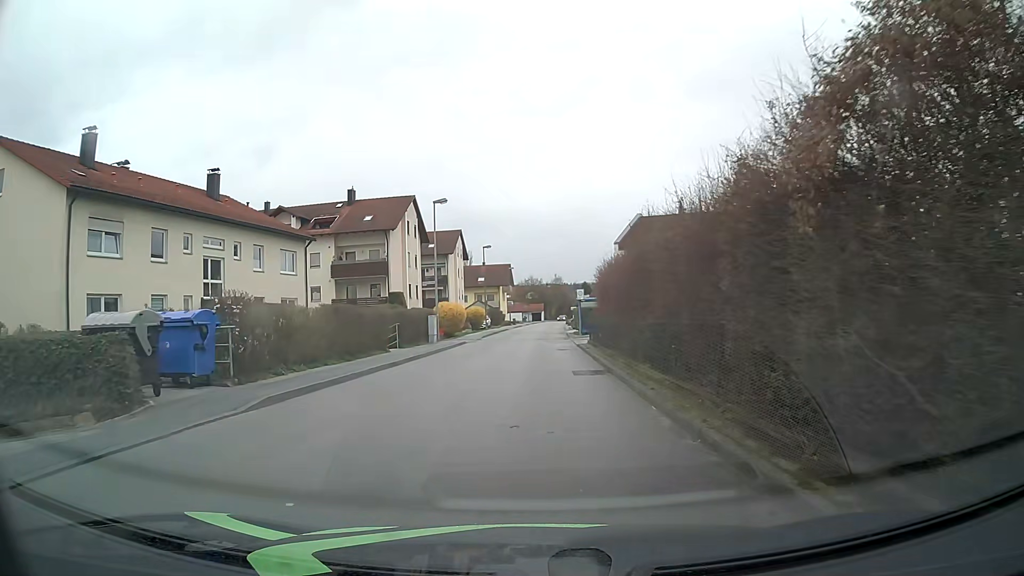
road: unclassified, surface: asphalt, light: Day
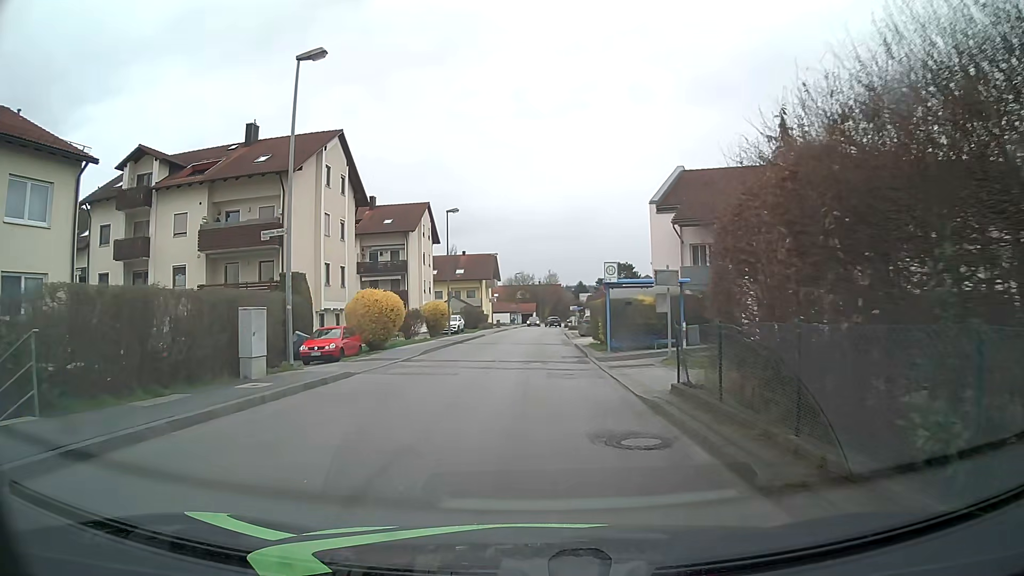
(+0.3, +22.3) m; +1°
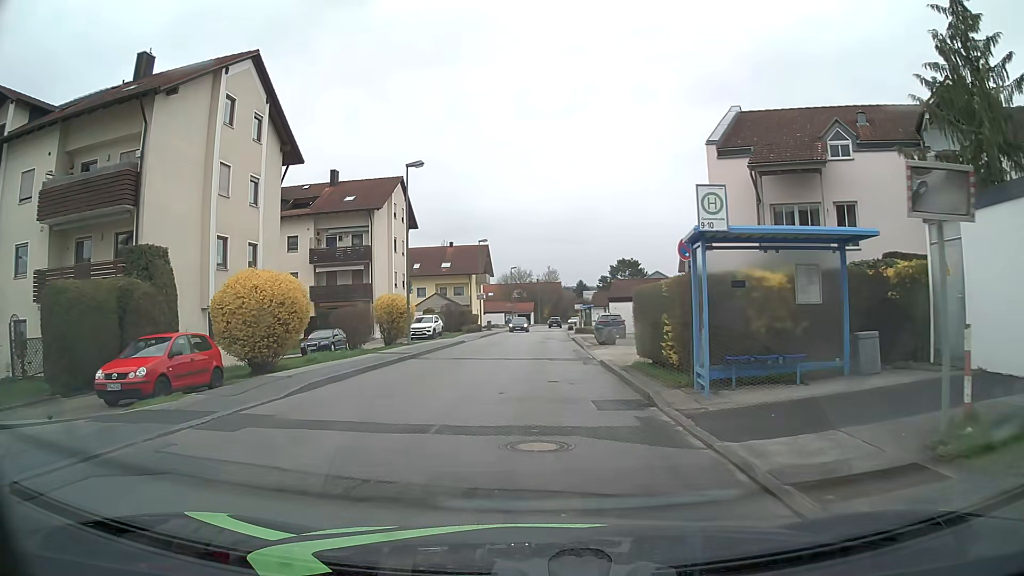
(0.0, +13.4) m; -1°
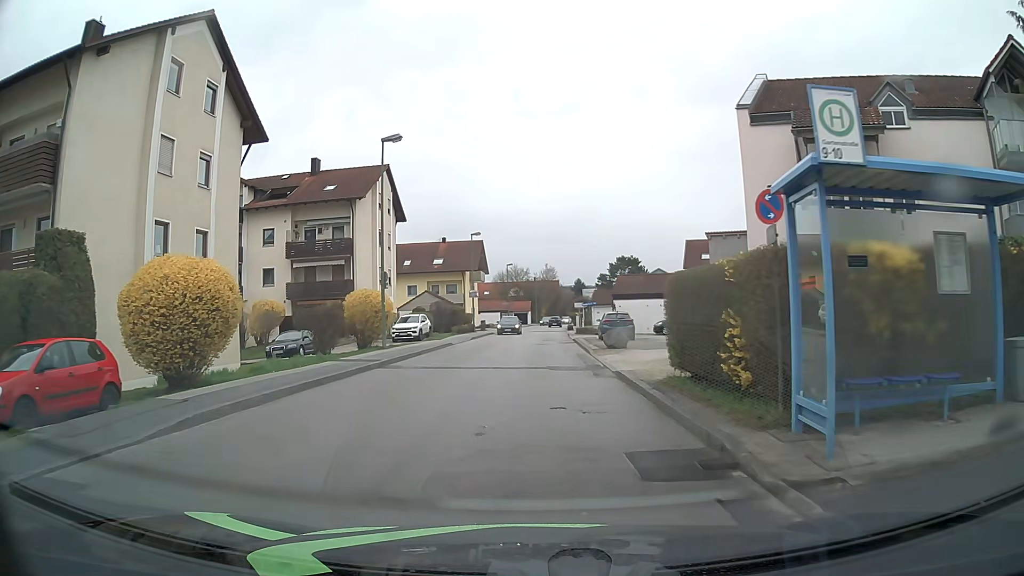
(+0.1, +4.5) m; 0°
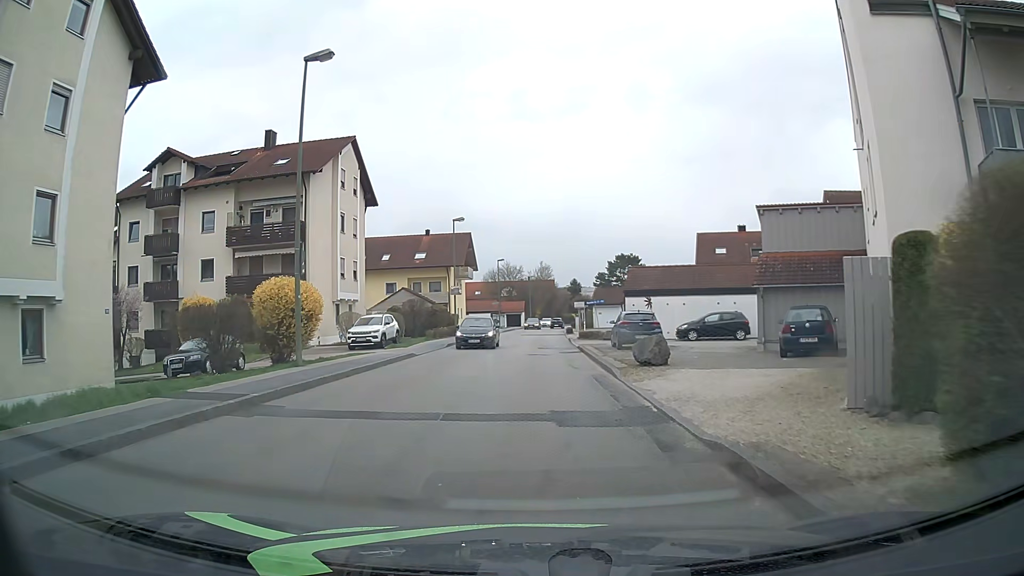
(+0.1, +8.9) m; +1°
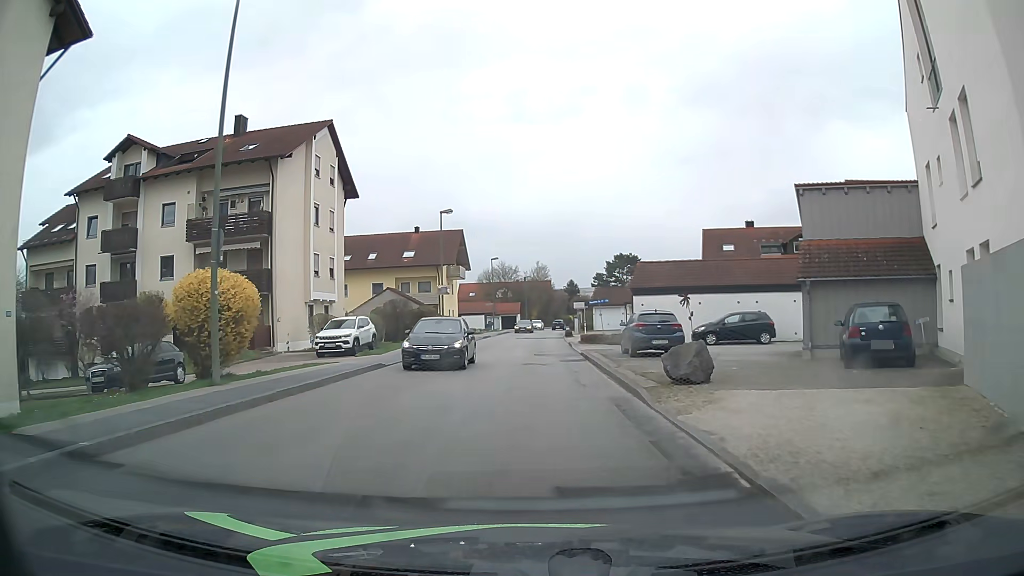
(0.0, +4.5) m; +1°
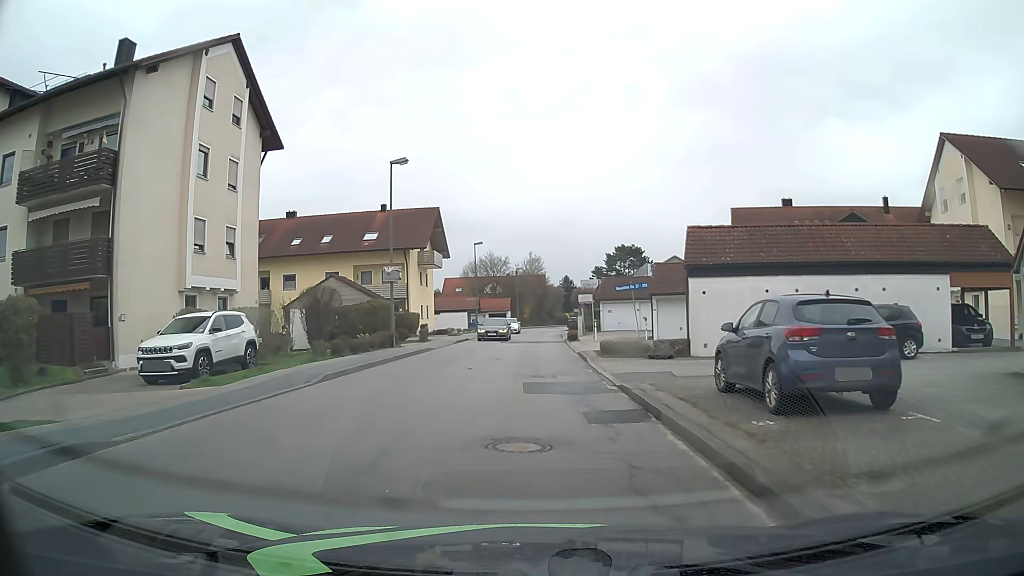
(-0.1, +13.3) m; -1°
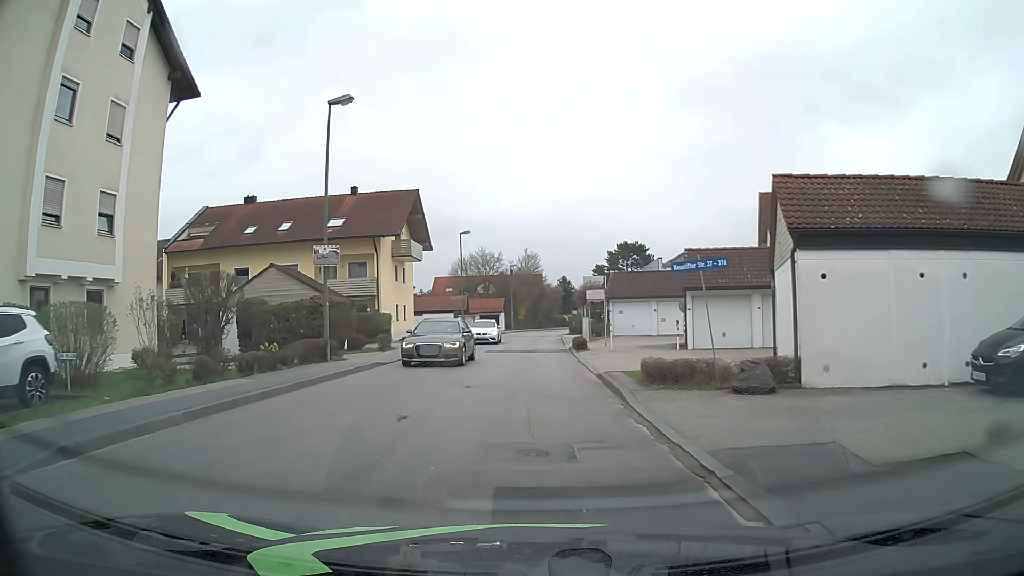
(+0.1, +8.9) m; 0°
(0, +10) (0, +20) (0, +30) (0, +40) (0, +50) (+1, +60) (+2, +70) (+3, +80) (+5, +90) (+8, +99) m
